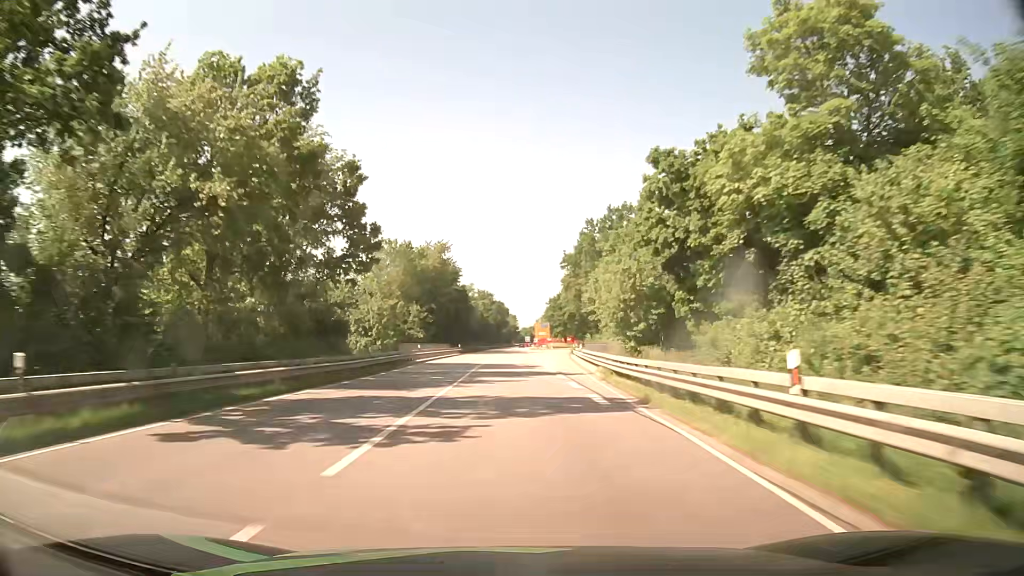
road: primary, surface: asphalt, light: Day
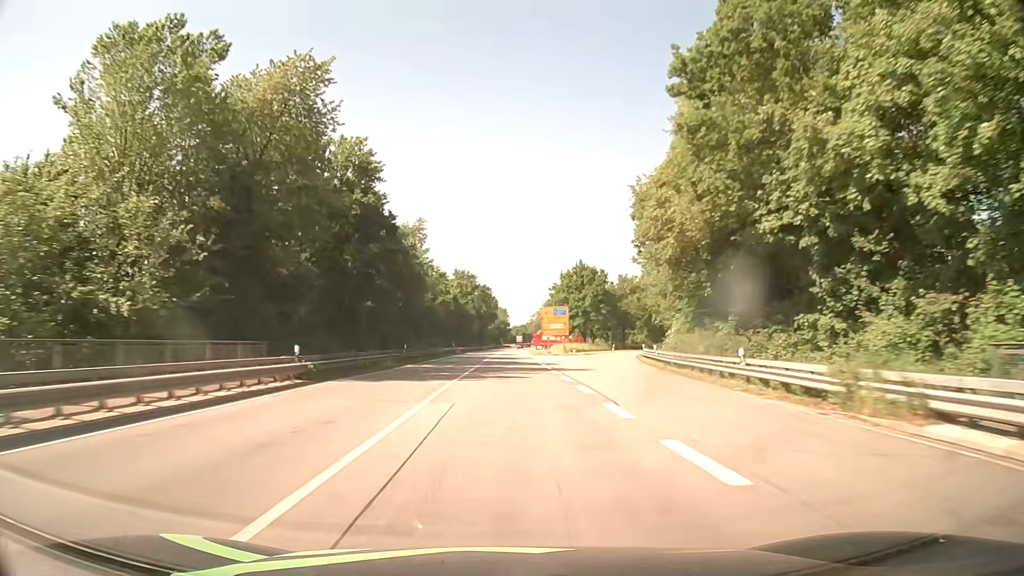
(+0.4, +63.4) m; +1°
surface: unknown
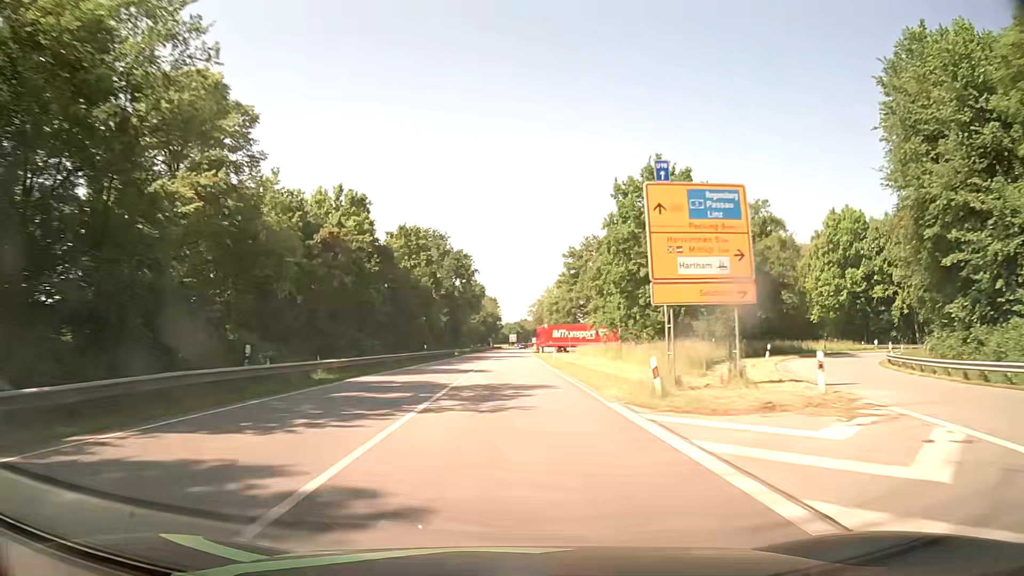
(+0.2, +63.4) m; +1°
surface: asphalt
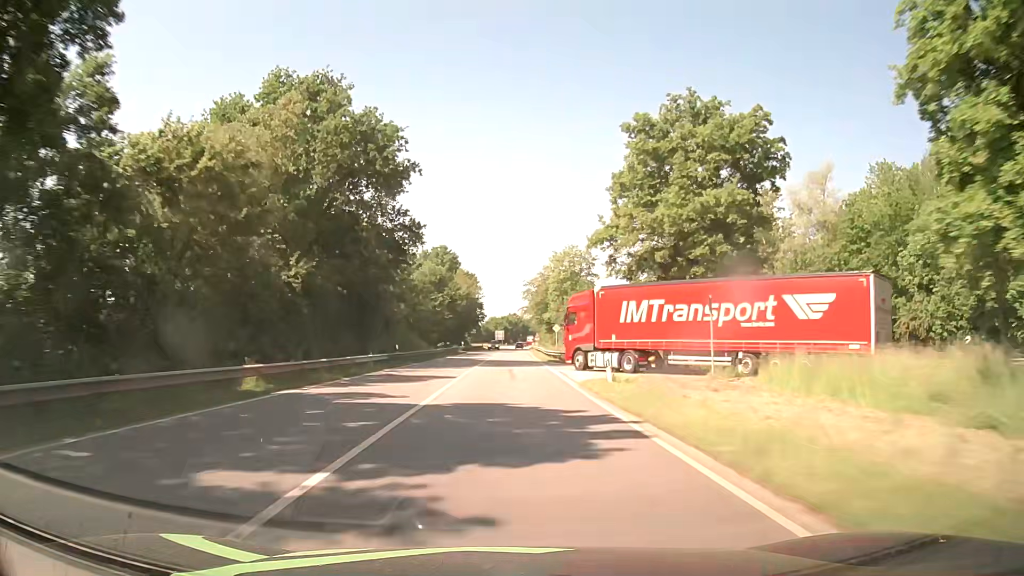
(+0.5, +63.4) m; +1°
(0, +10) (0, +20) (0, +30) (0, +40) (0, +50) (+1, +60) (+1, +70) (+1, +80) (+1, +90) (+1, +100) m
